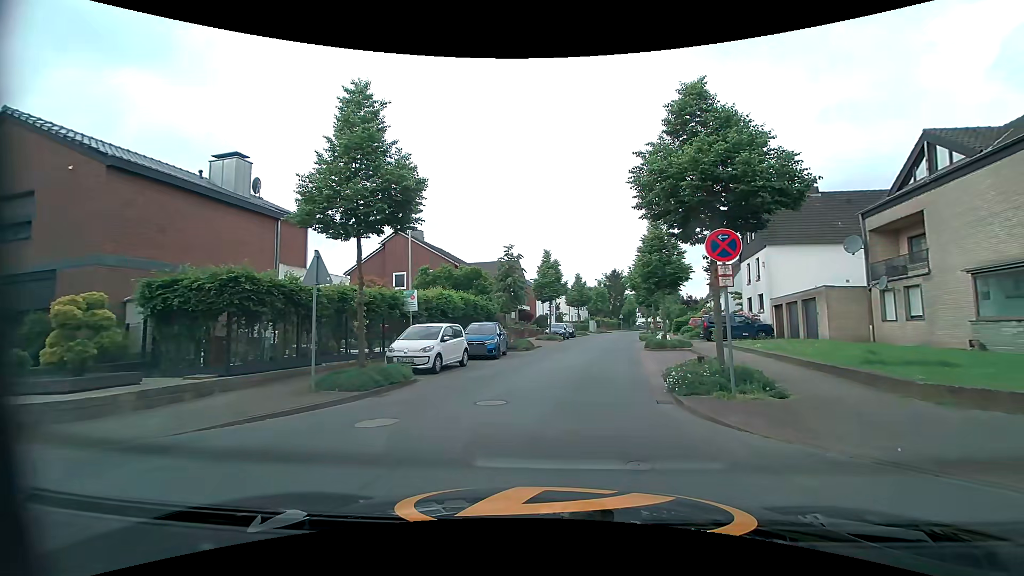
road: residential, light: Day
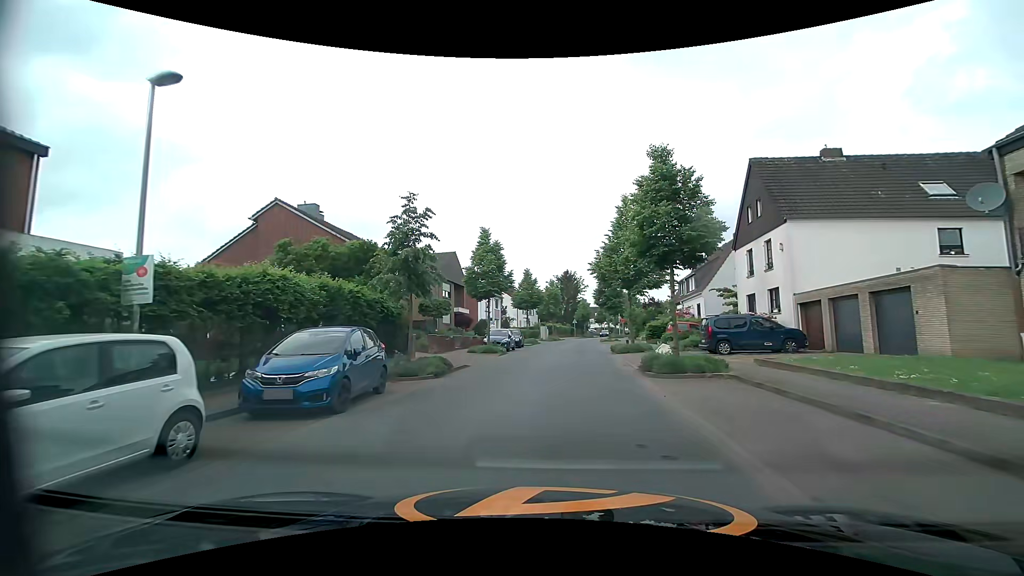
(+0.4, +11.8) m; +5°
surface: asphalt
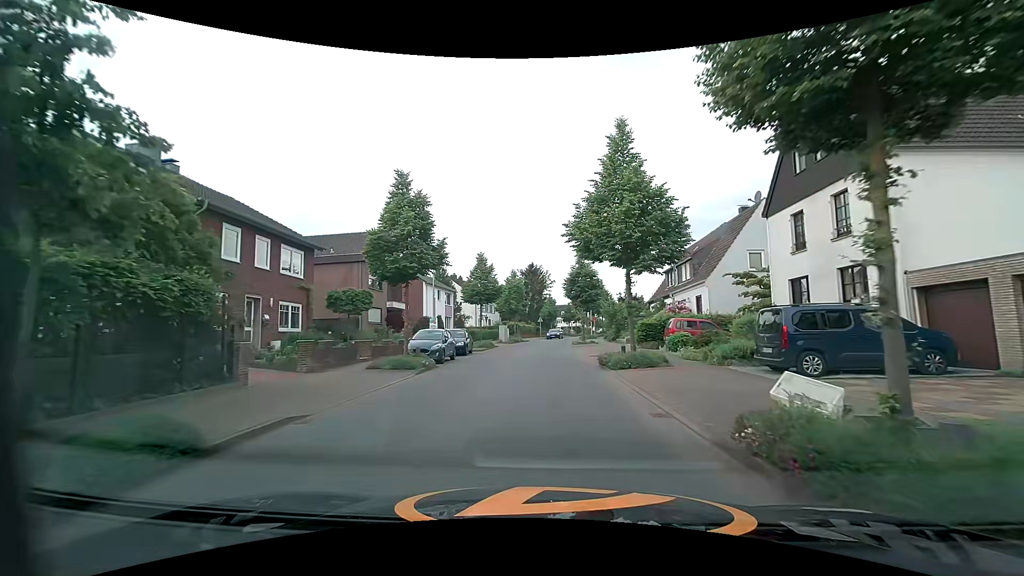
(+0.4, +10.9) m; +4°
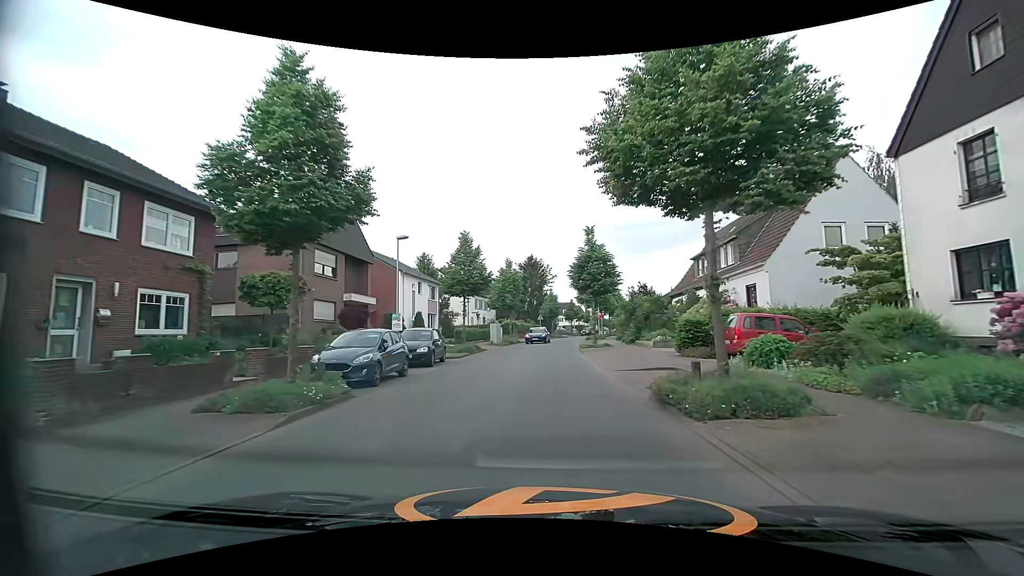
(0.0, +8.6) m; 0°
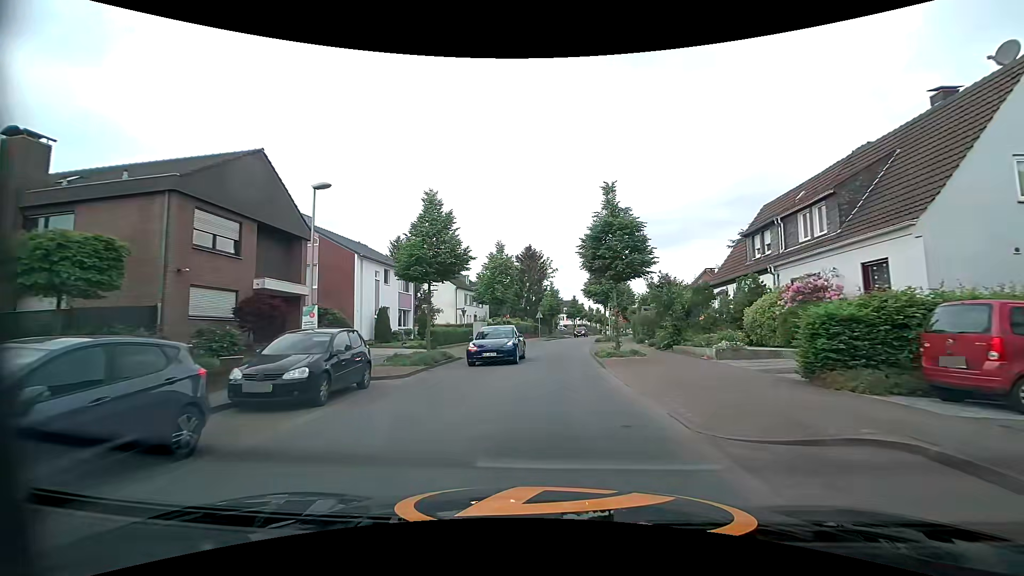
(+0.1, +9.6) m; 0°
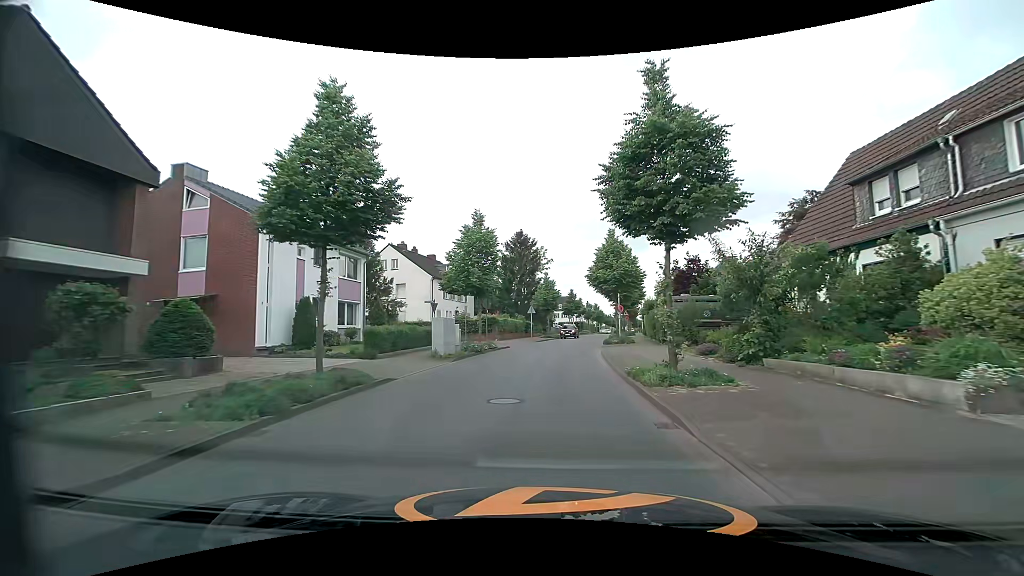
(+0.1, +10.1) m; +1°
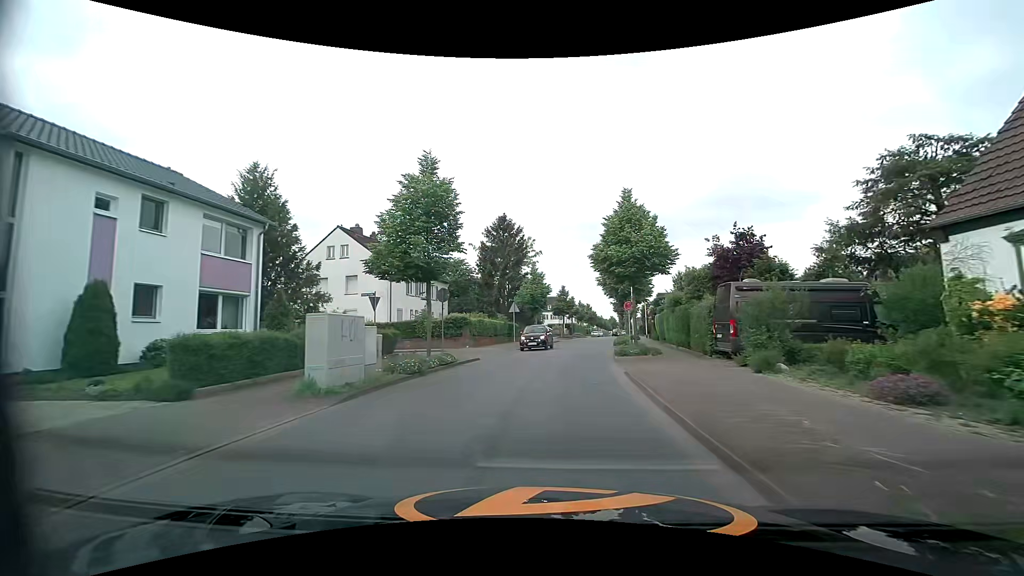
(+0.2, +10.4) m; +1°
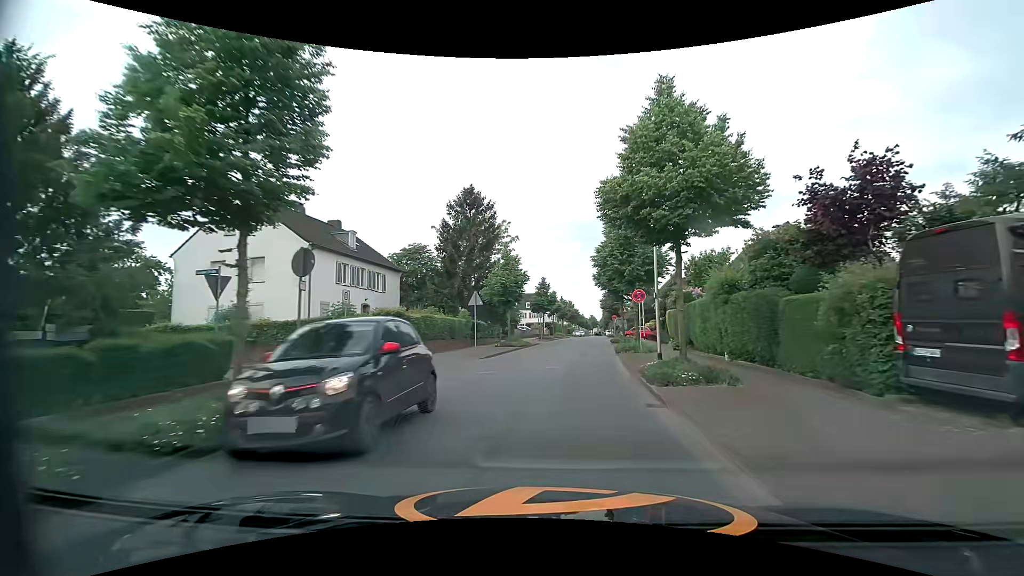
(+0.3, +10.7) m; +3°
(0, +10) (+1, +20) (+2, +30) (+3, +40) (+4, +50) (+6, +60) (+7, +70) (+8, +80) (+9, +89) (+10, +99) m
